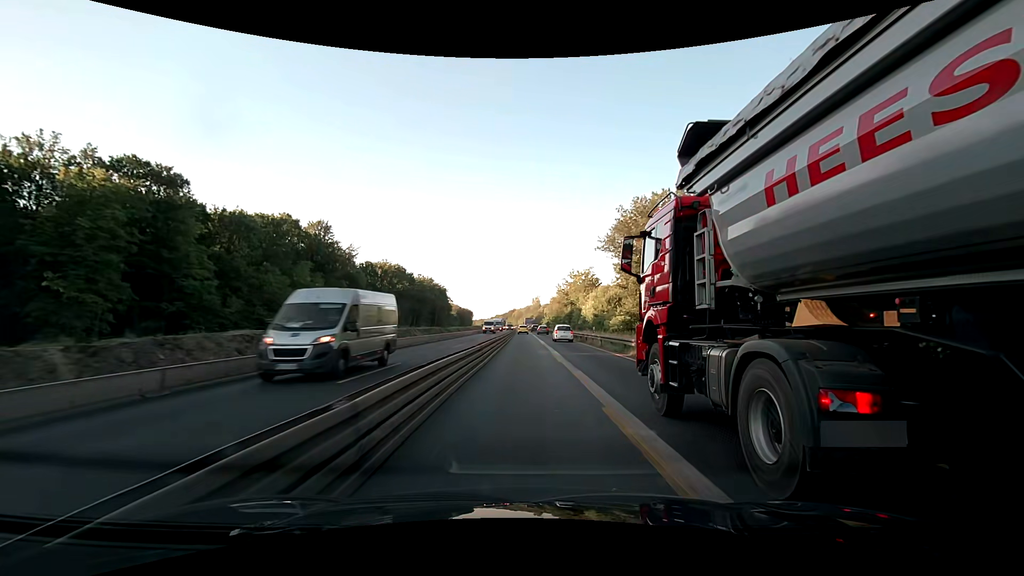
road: motorway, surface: asphalt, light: Day
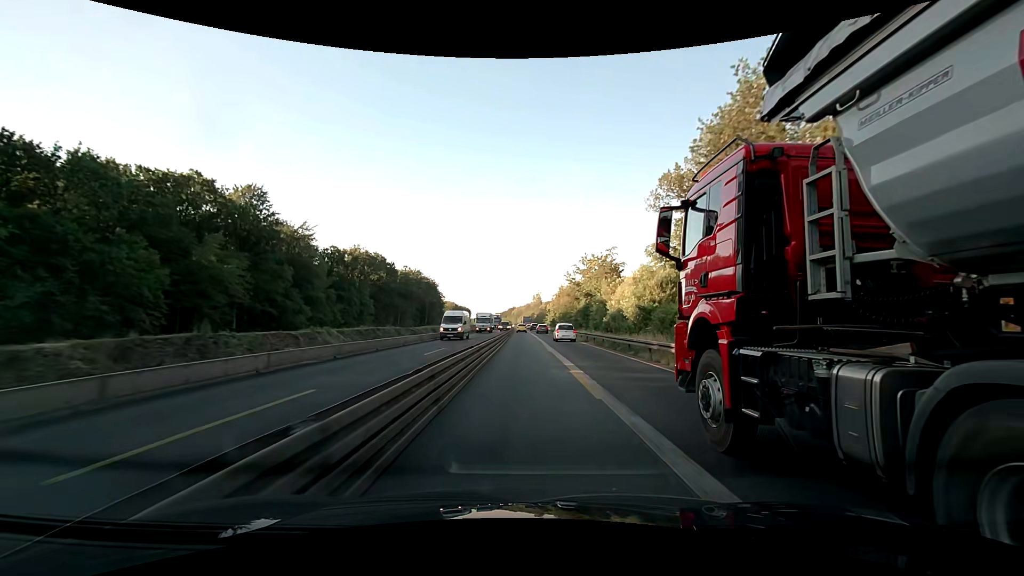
(0.0, +25.7) m; 0°
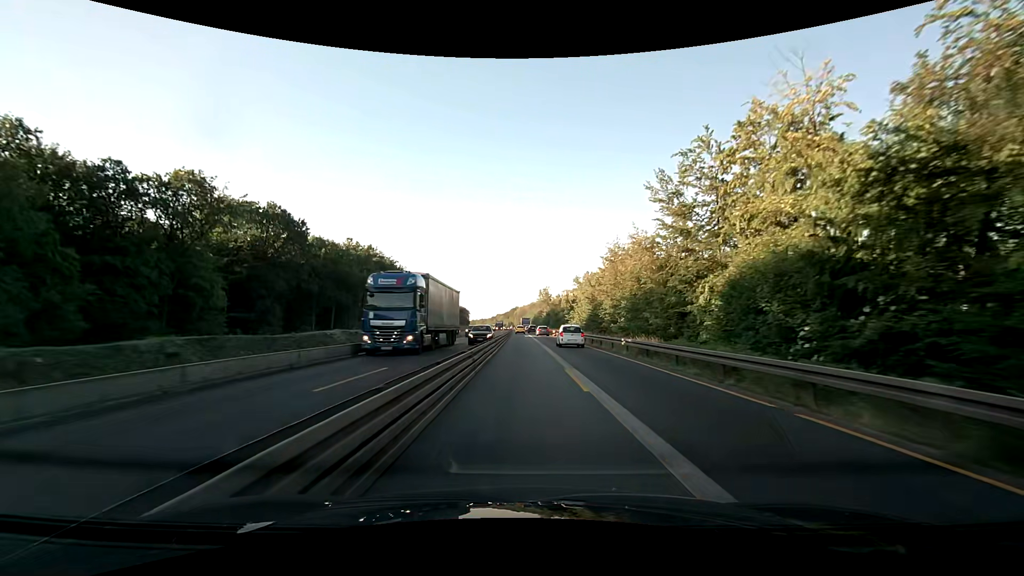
(-0.1, +64.2) m; 0°
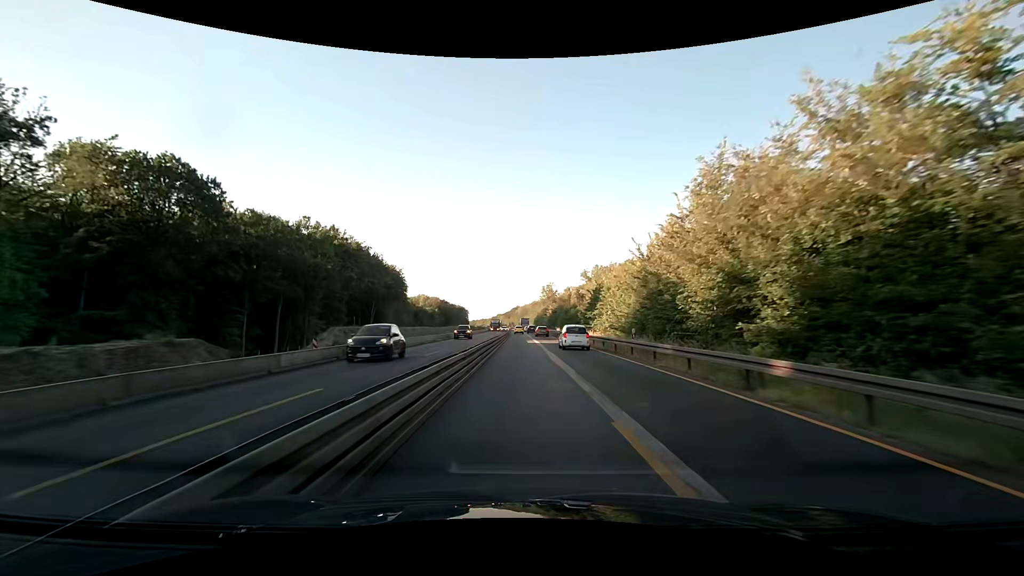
(0.0, +25.6) m; 0°
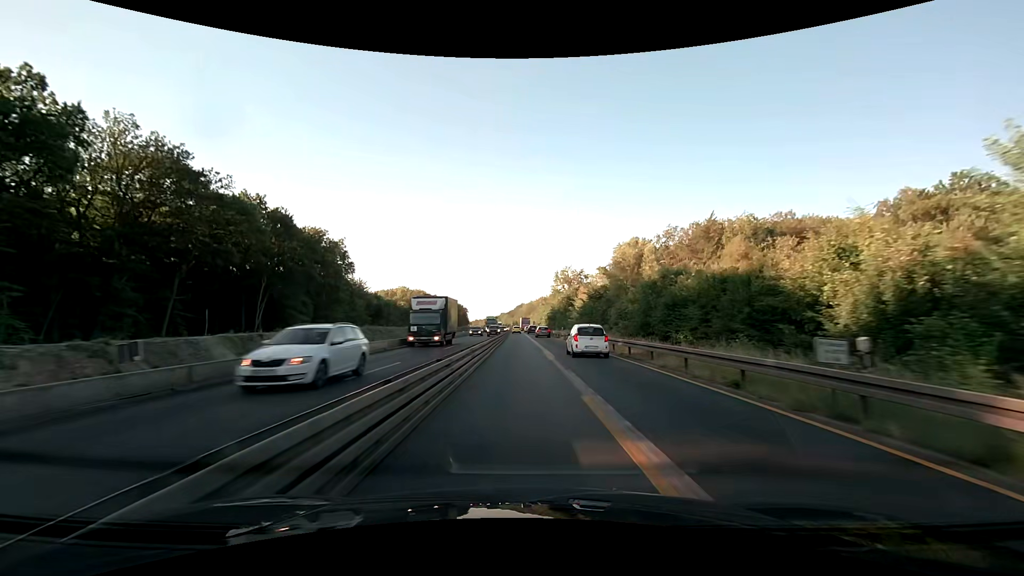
(-0.4, +64.3) m; -1°
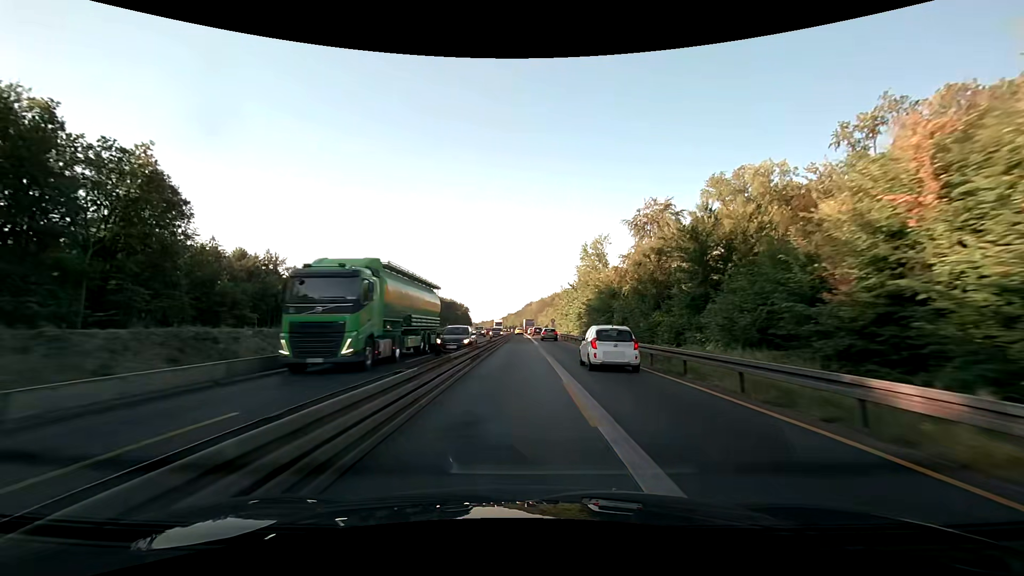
(-0.5, +64.6) m; -1°
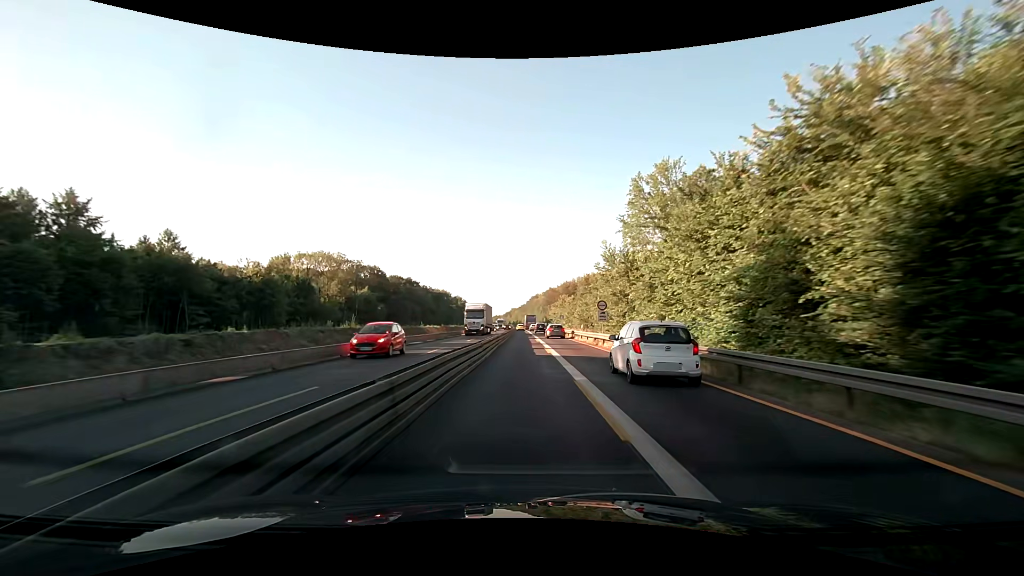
(-0.1, +51.6) m; 0°
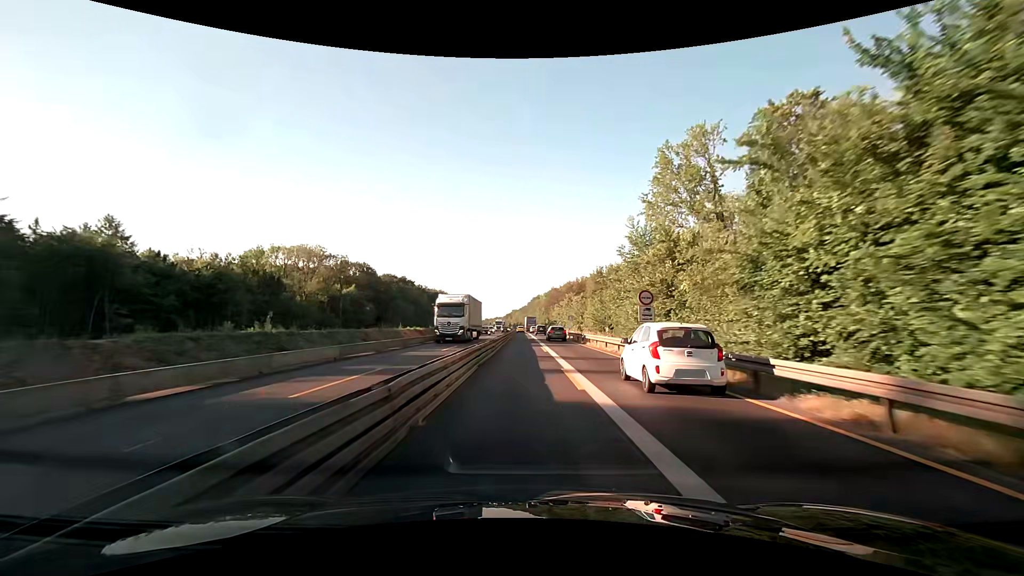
(0.0, +12.9) m; 0°
(0, +10) (0, +20) (0, +30) (0, +40) (0, +50) (0, +60) (0, +70) (0, +80) (0, +90) (0, +100) m
